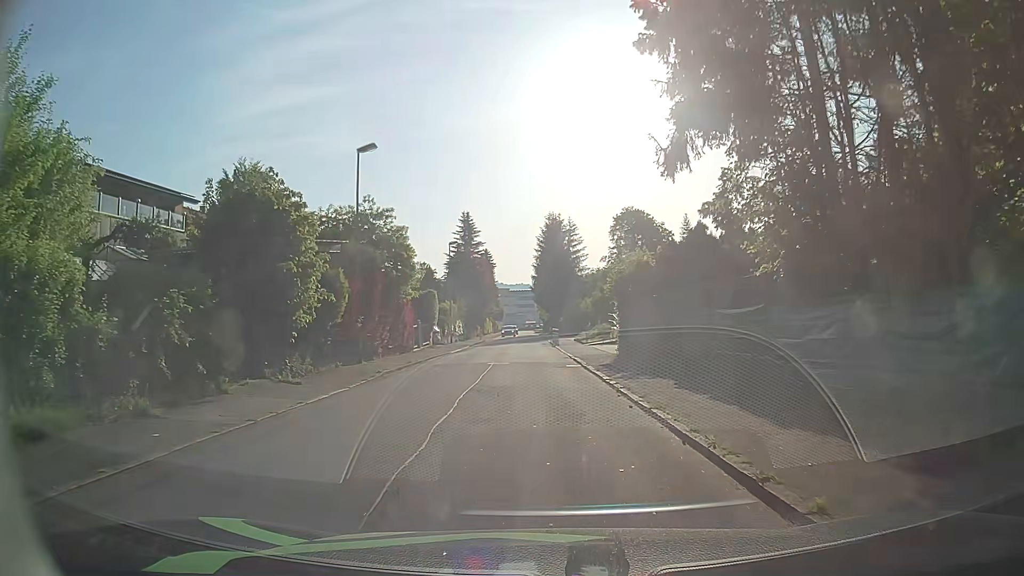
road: tertiary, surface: asphalt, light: Day
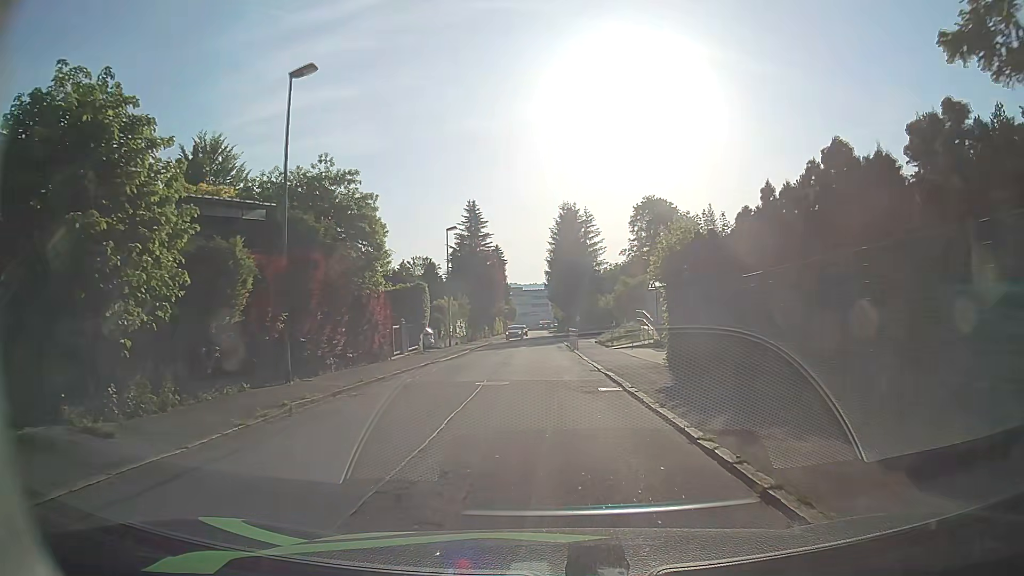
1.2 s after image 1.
(-0.2, +8.6) m; -2°
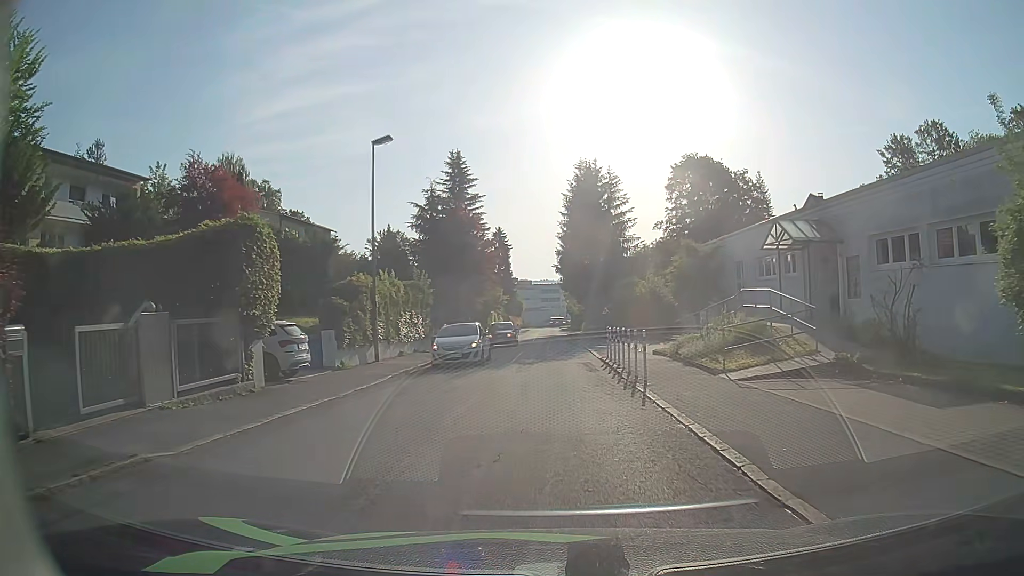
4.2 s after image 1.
(-0.2, +22.6) m; -1°
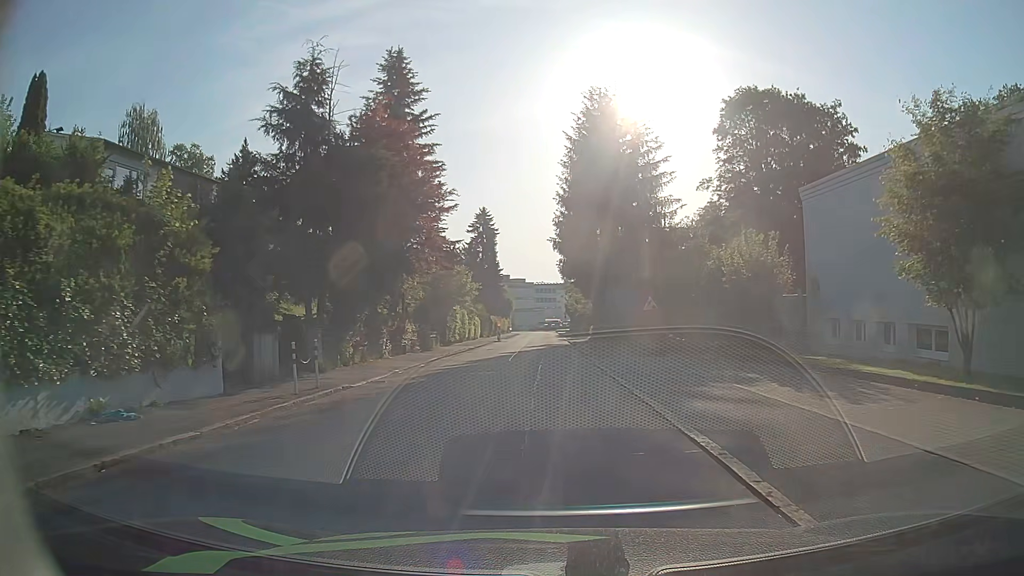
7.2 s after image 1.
(+0.2, +23.8) m; 0°
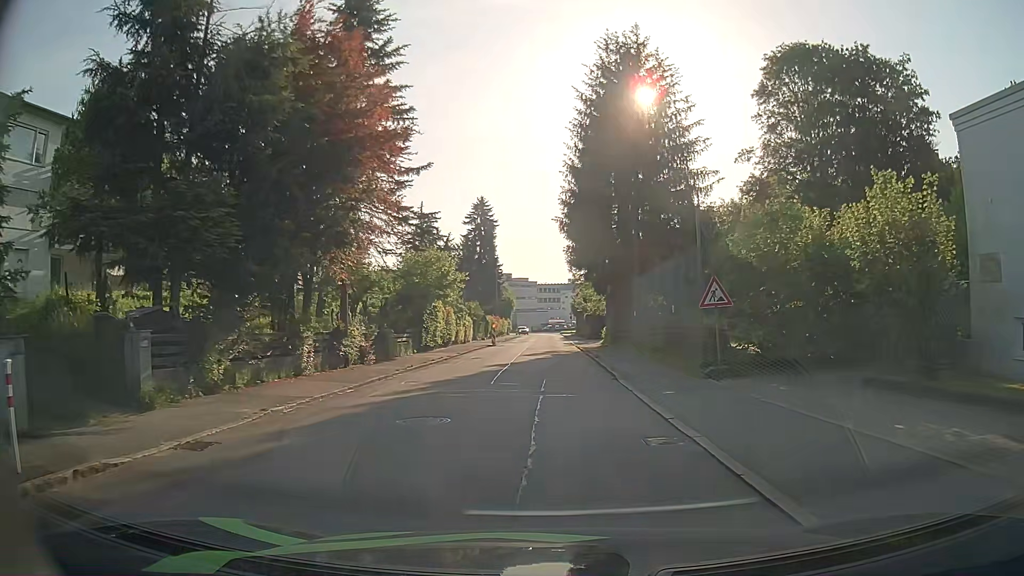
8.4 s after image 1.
(-0.1, +9.4) m; -1°
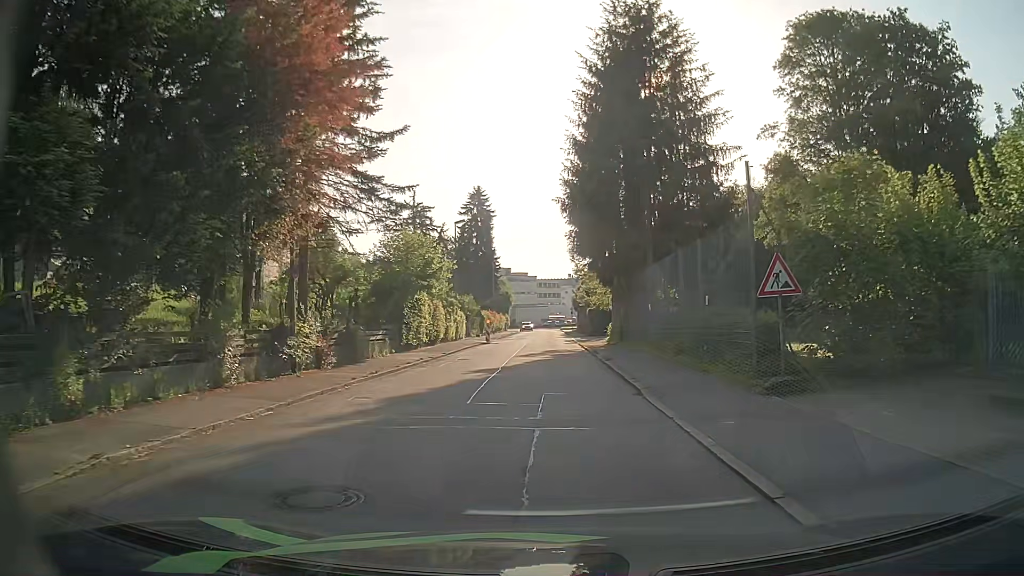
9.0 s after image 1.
(0.0, +4.6) m; 0°
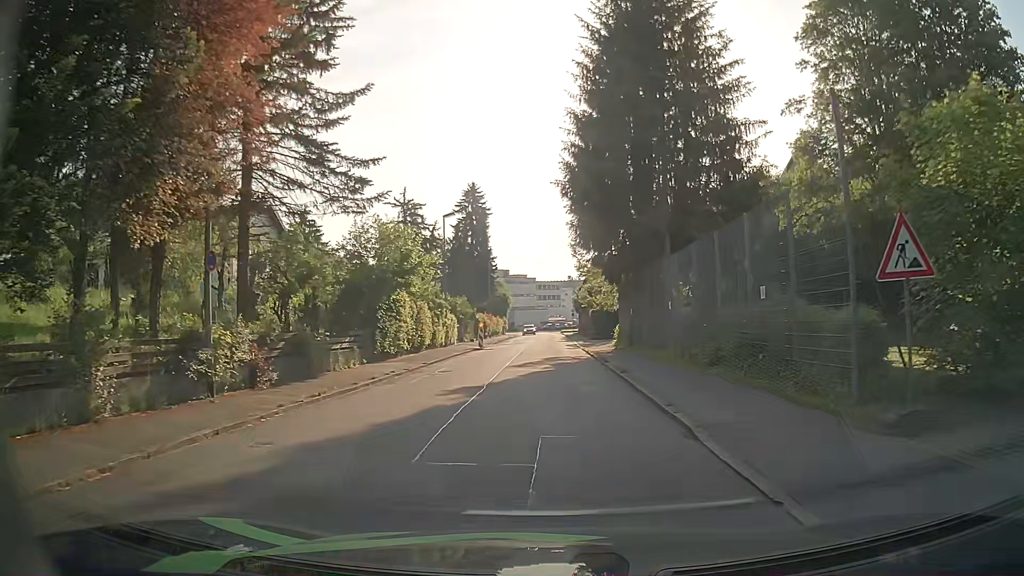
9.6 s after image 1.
(0.0, +4.5) m; 0°
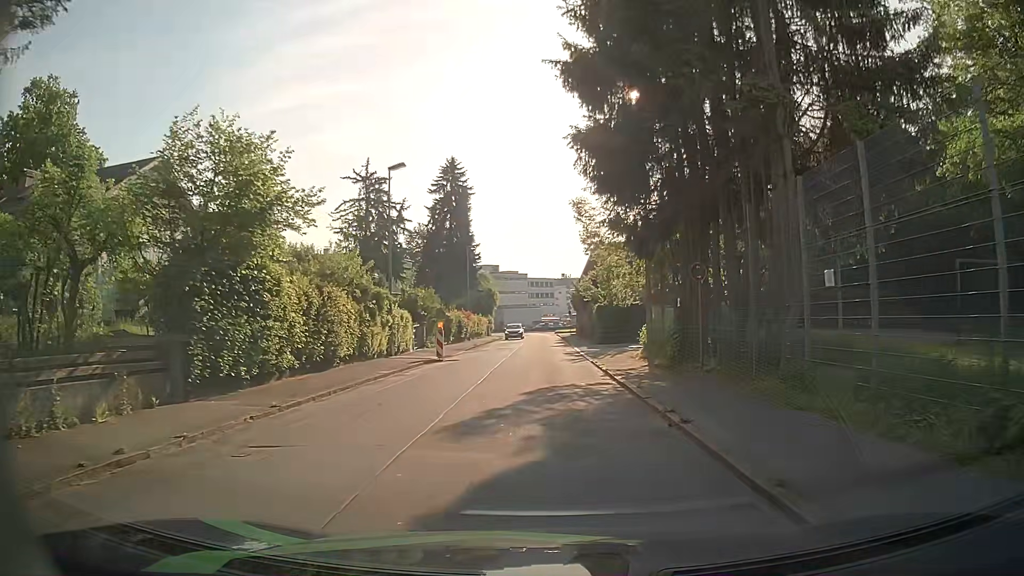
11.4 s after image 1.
(0.0, +13.2) m; +1°
(0, +10) (0, +20) (0, +30) (0, +40) (-1, +50) (-1, +60) (-1, +70) (-1, +80) (-2, +90) (-3, +100) m
